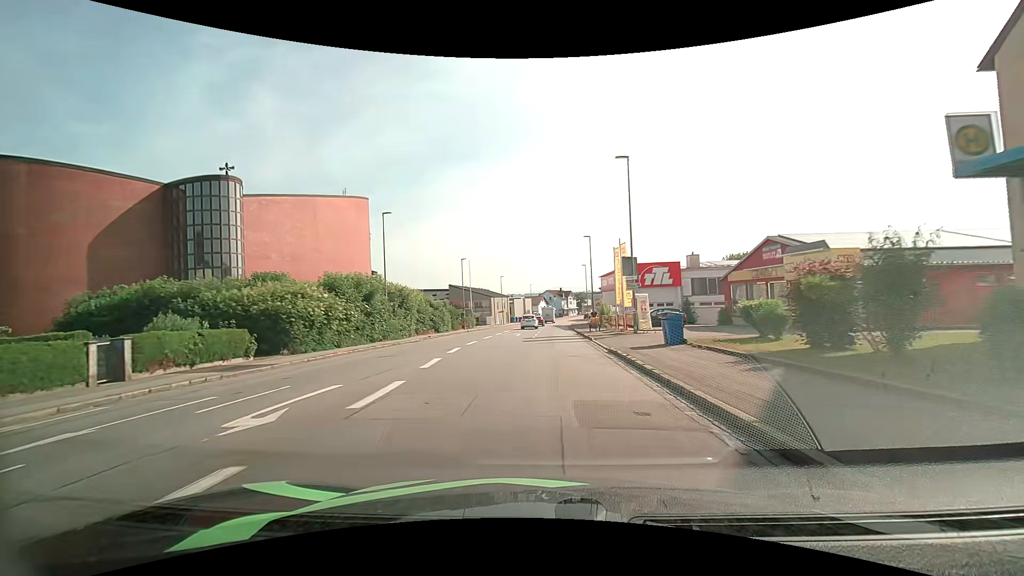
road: tertiary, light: Day
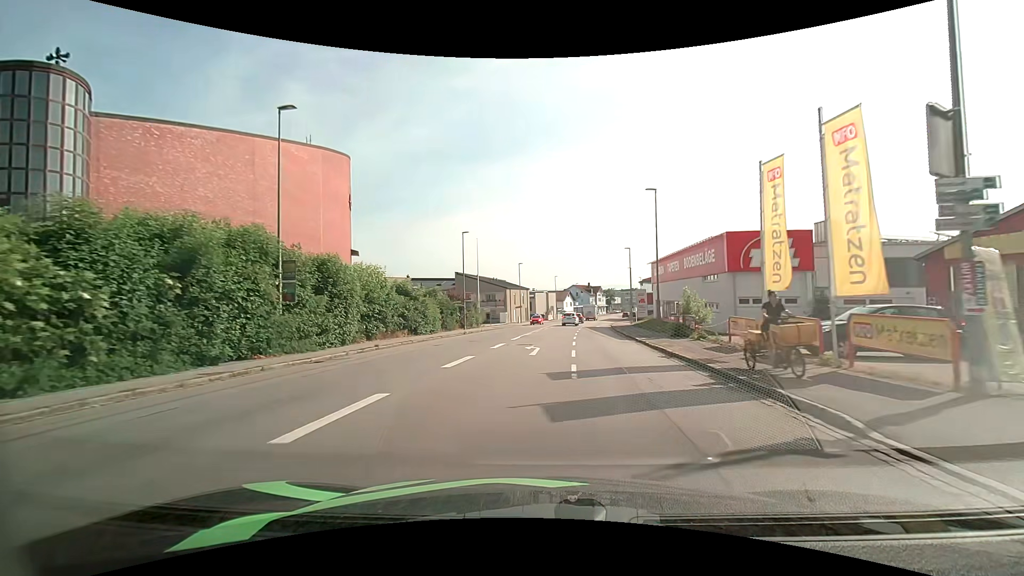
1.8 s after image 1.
(-0.9, +20.4) m; -4°
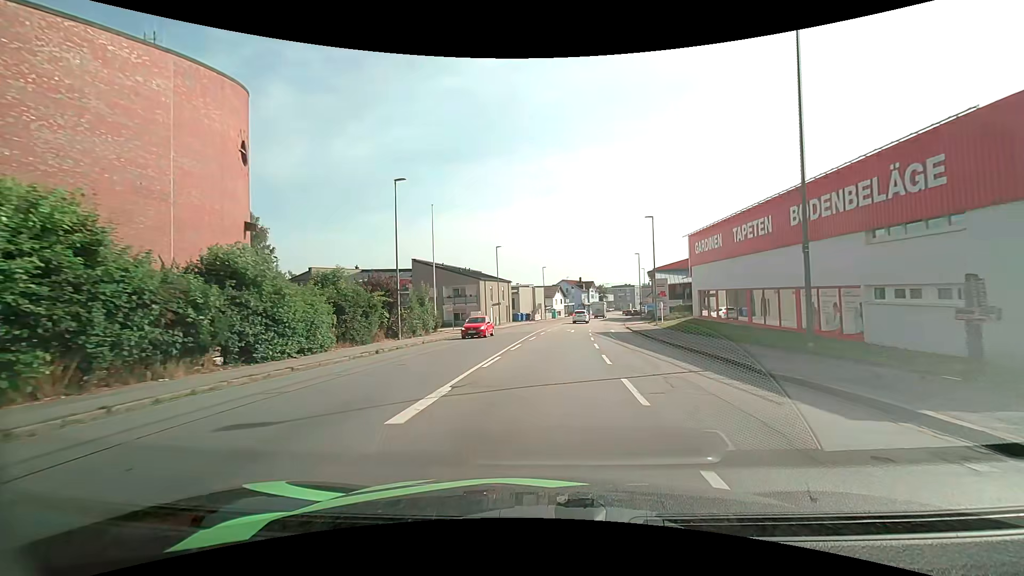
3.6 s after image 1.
(+0.2, +20.9) m; +1°
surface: asphalt
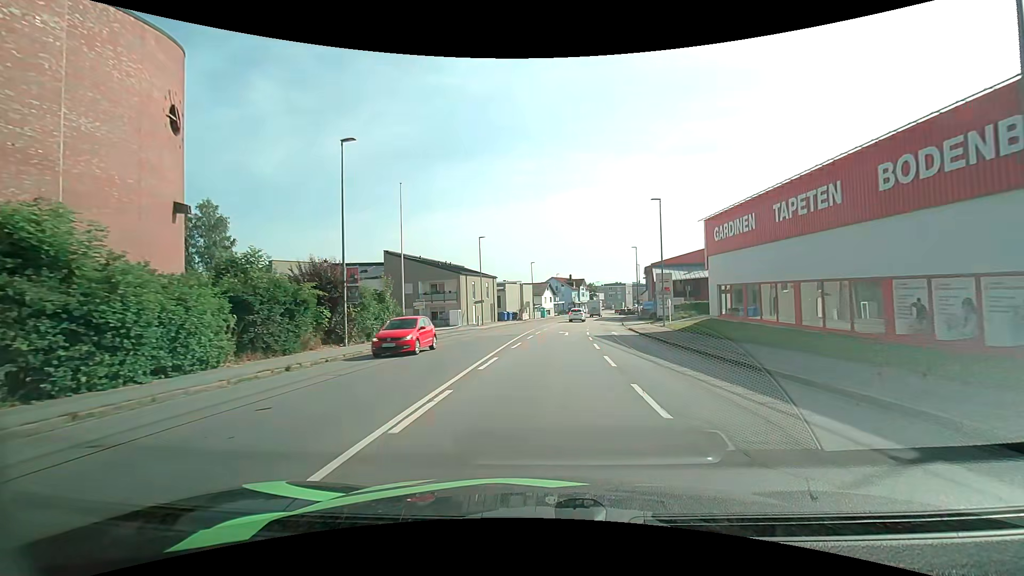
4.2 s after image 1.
(+0.1, +7.1) m; +2°
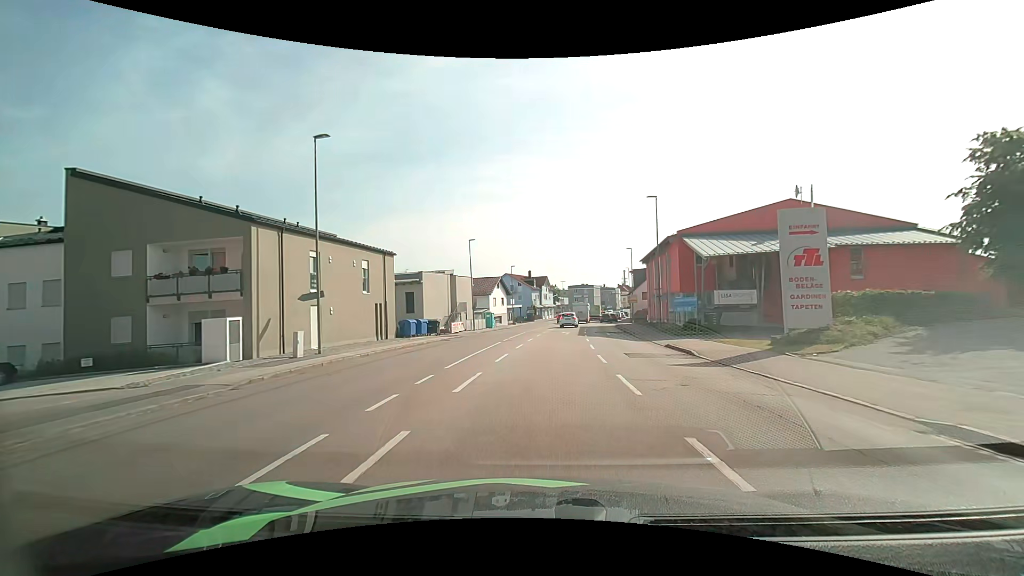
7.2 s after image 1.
(+1.4, +34.2) m; +5°
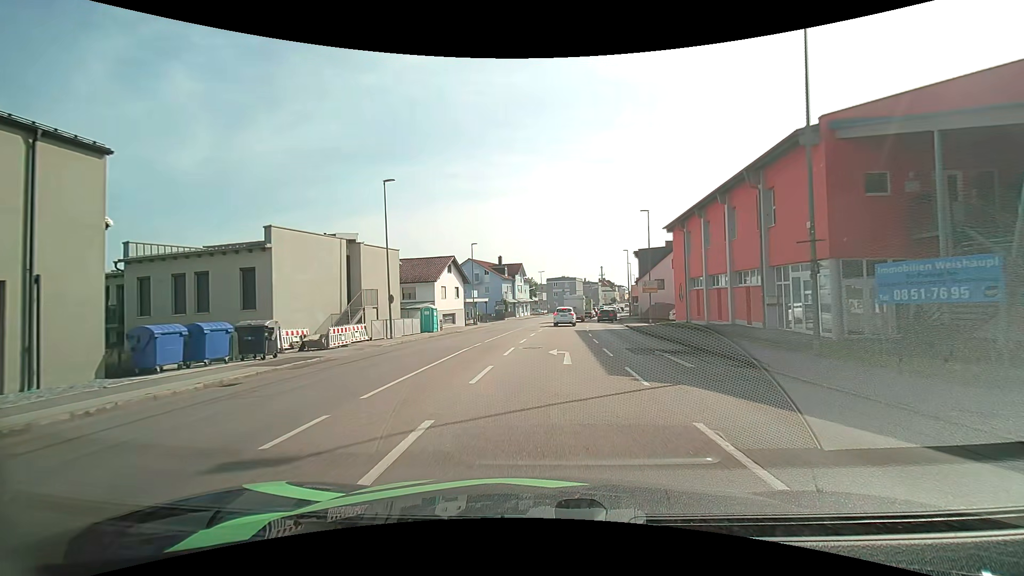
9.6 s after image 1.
(+0.6, +23.7) m; +3°
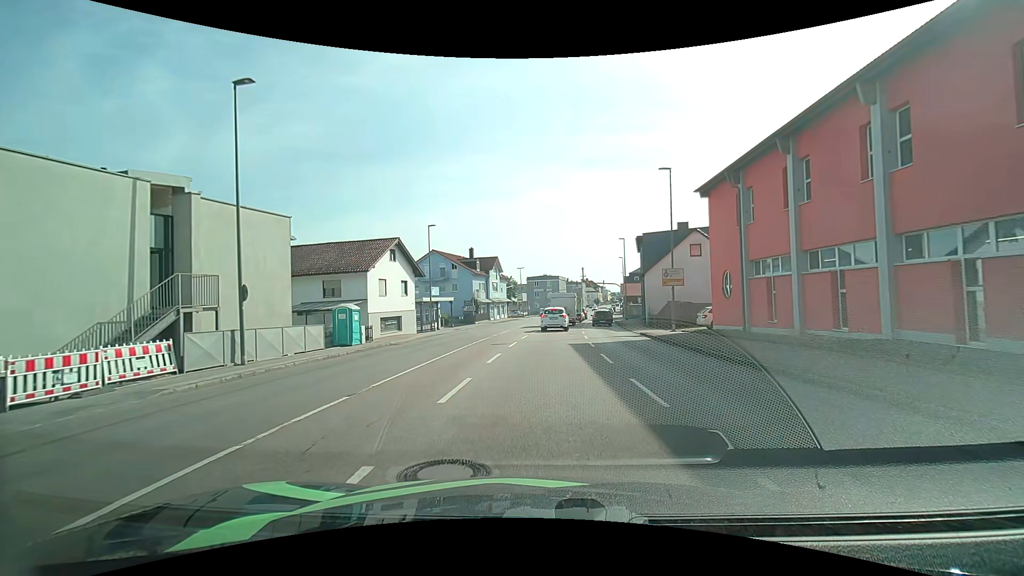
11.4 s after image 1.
(+0.2, +13.8) m; +2°
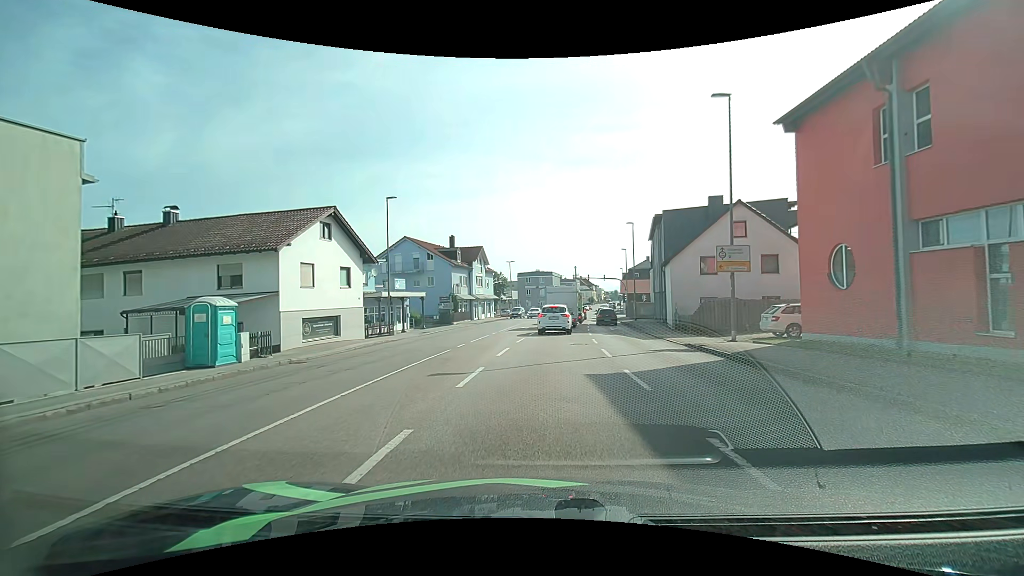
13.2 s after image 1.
(0.0, +10.6) m; +2°
